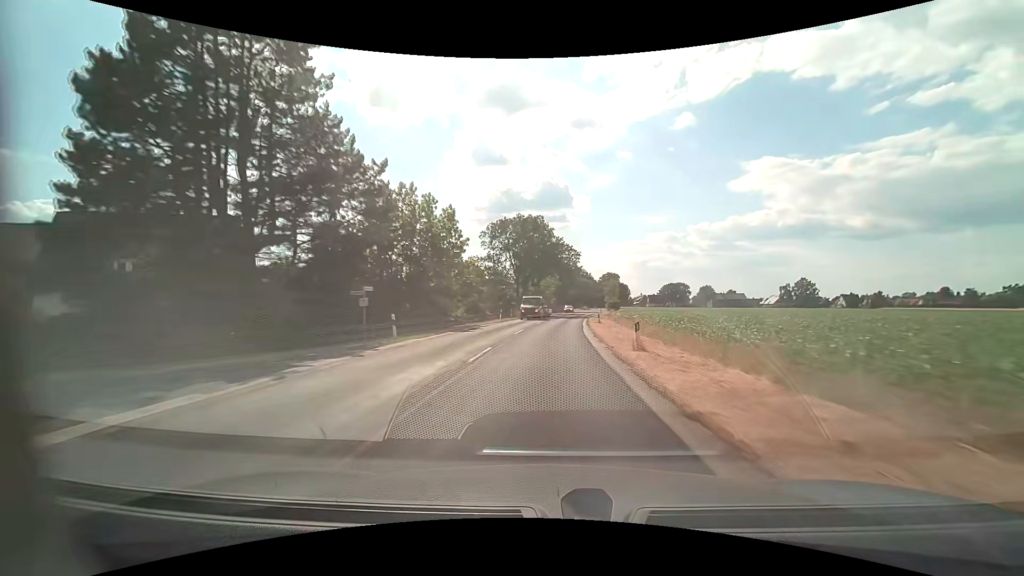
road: secondary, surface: asphalt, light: Day
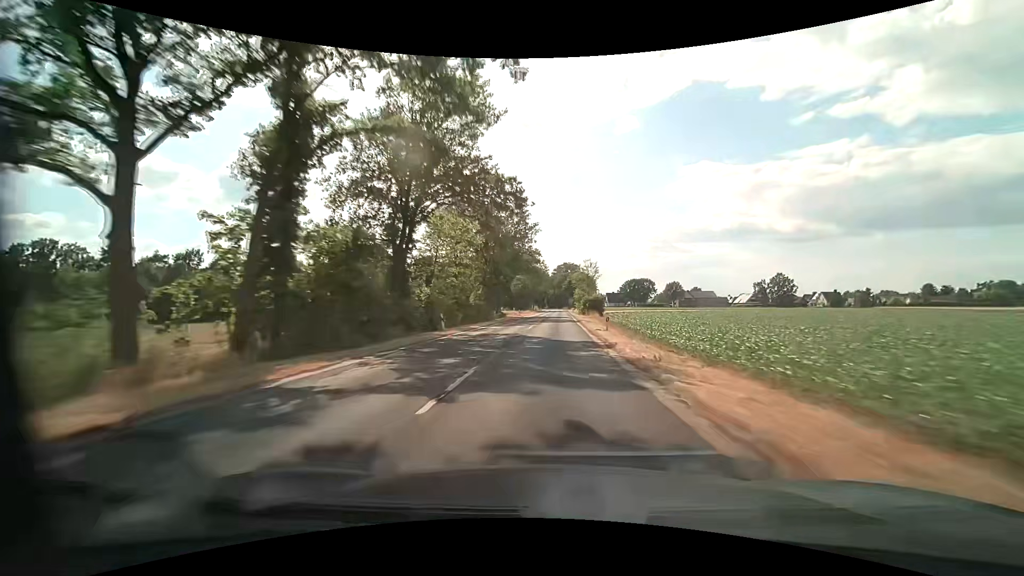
(+3.8, +63.1) m; +6°
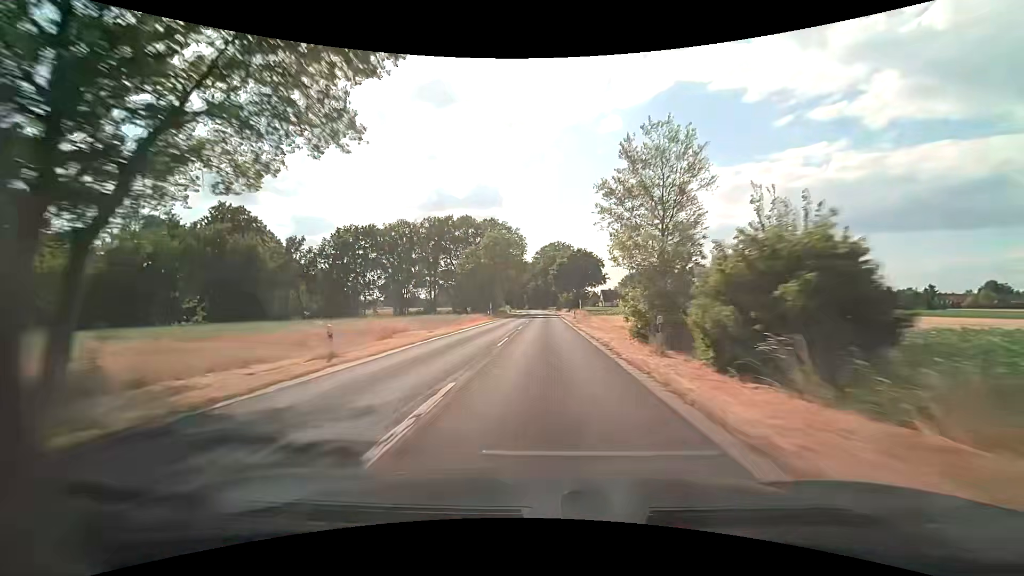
(+1.7, +63.4) m; +2°
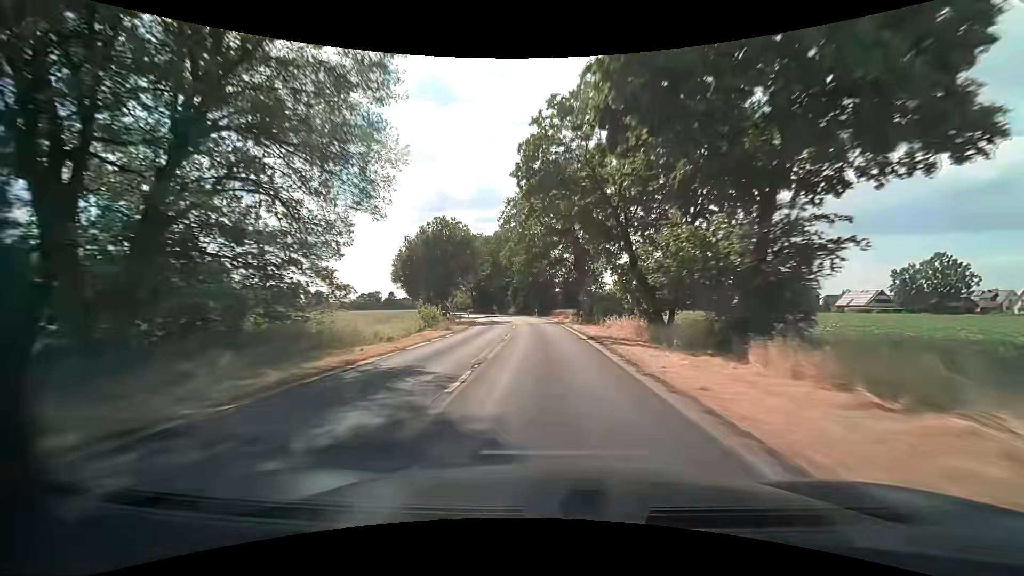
(-0.1, +79.3) m; 0°
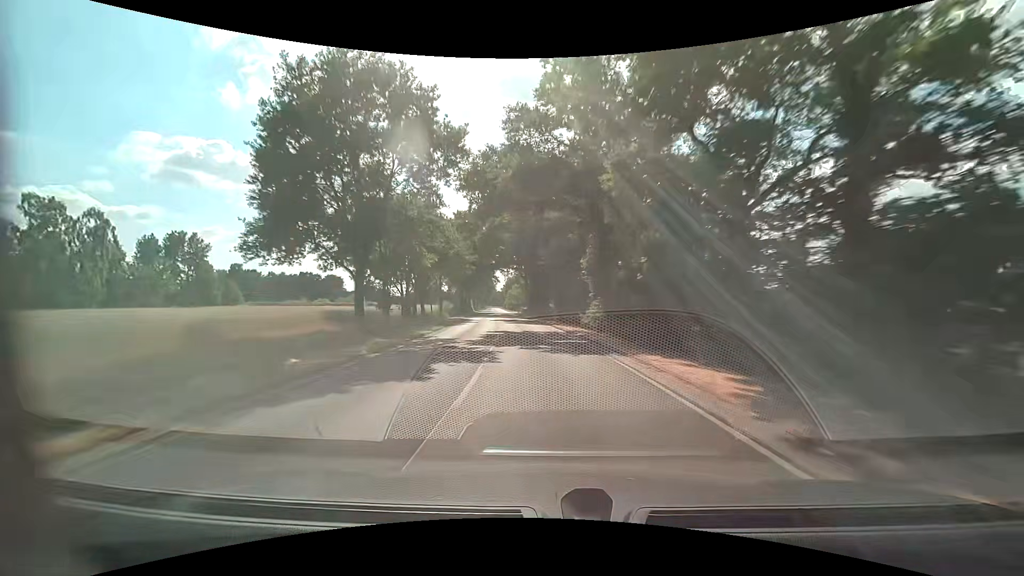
(-4.1, +63.1) m; -9°
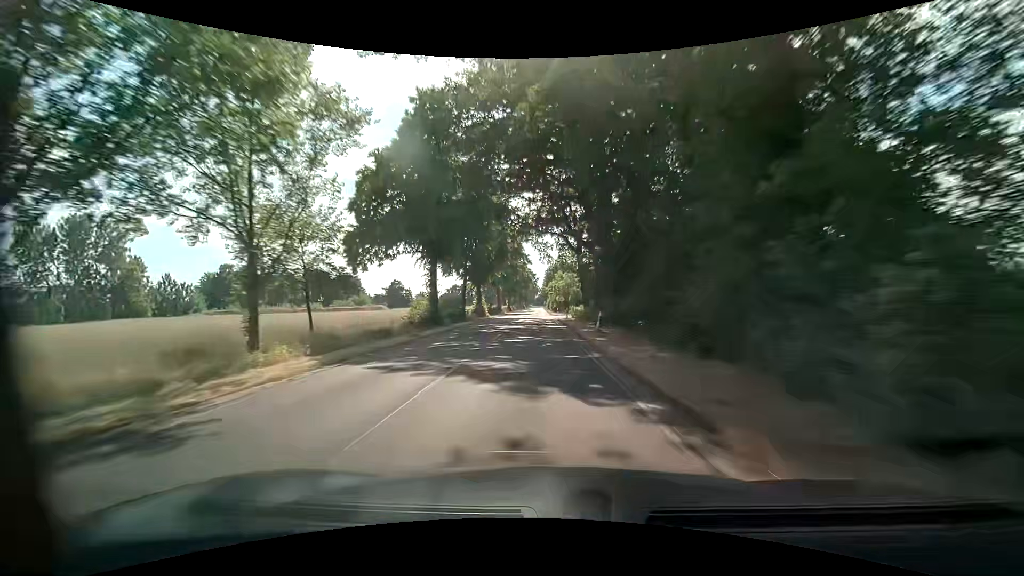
(-2.4, +47.3) m; -5°
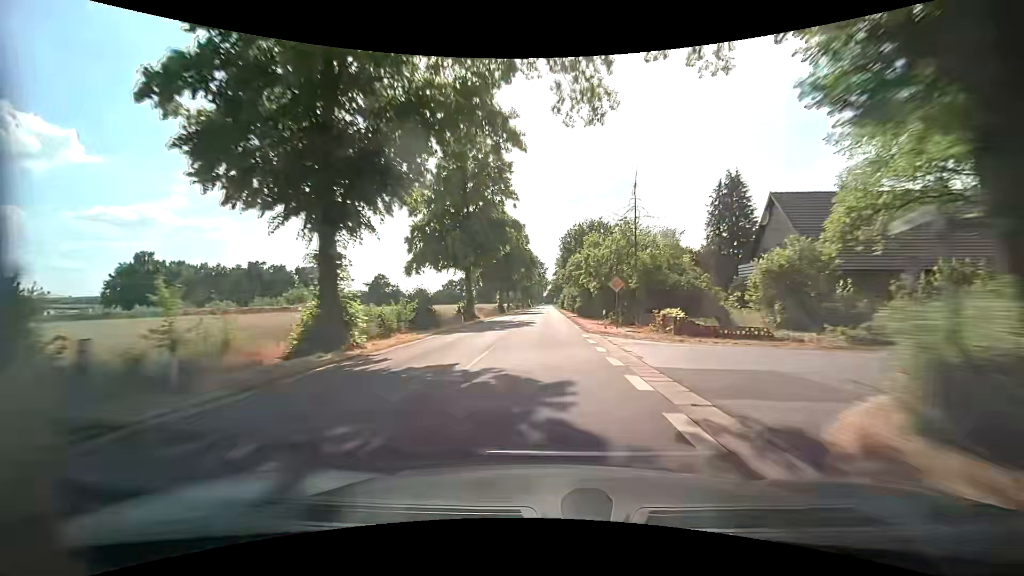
(-0.9, +45.7) m; -1°
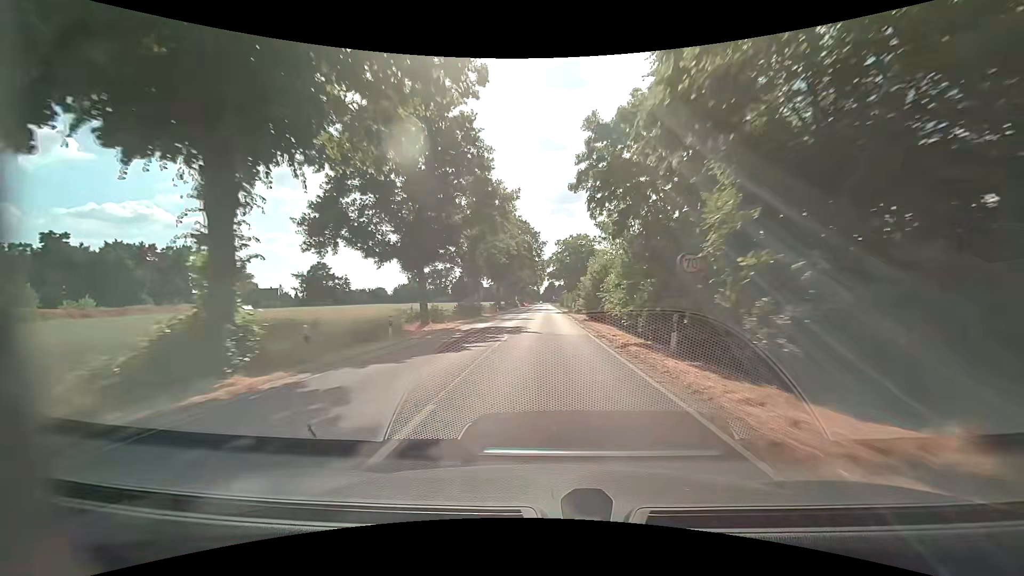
(+0.3, +66.4) m; 0°
(0, +10) (0, +20) (0, +30) (0, +40) (0, +50) (0, +60) (0, +70) (+1, +80) (+1, +90) (+1, +100) m
